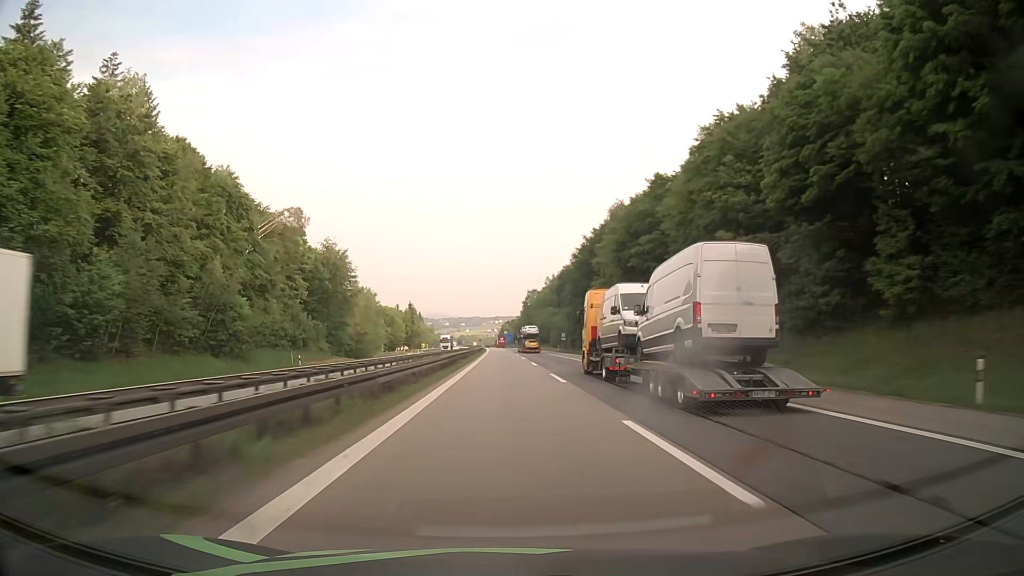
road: motorway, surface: asphalt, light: Day
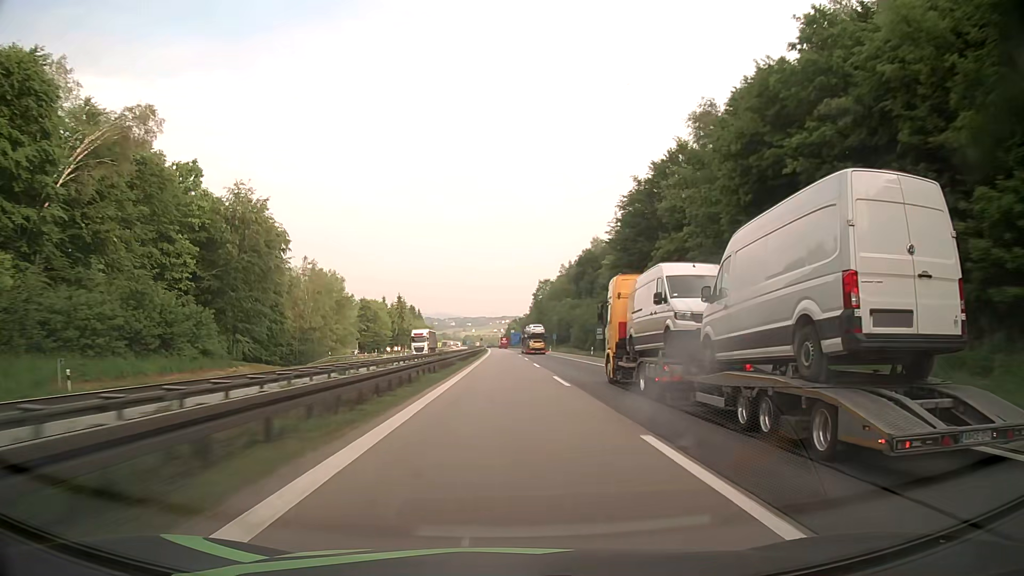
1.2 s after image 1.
(-0.2, +37.8) m; -1°
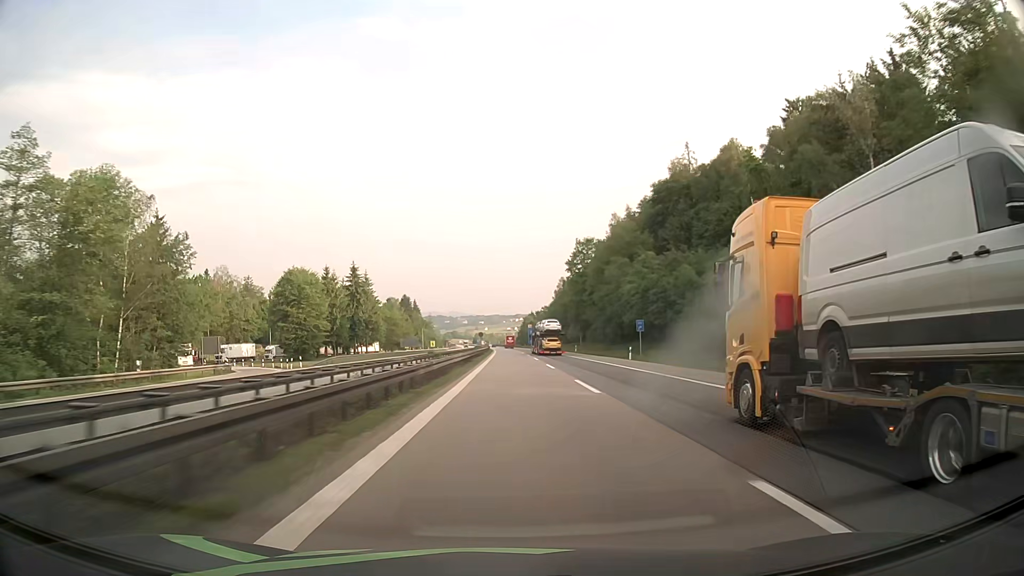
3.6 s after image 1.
(-0.7, +75.4) m; -1°
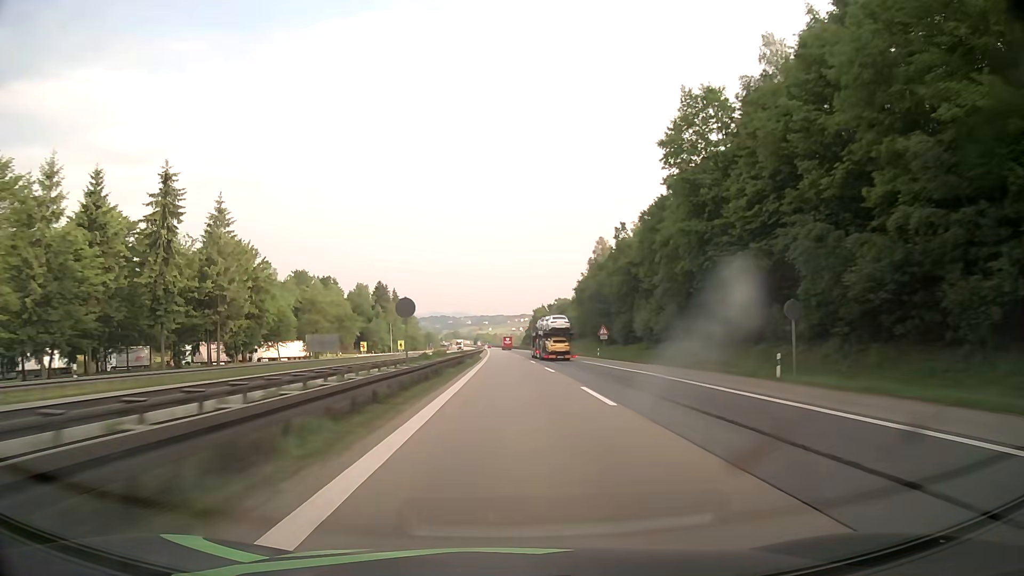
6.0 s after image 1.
(-0.2, +75.0) m; 0°
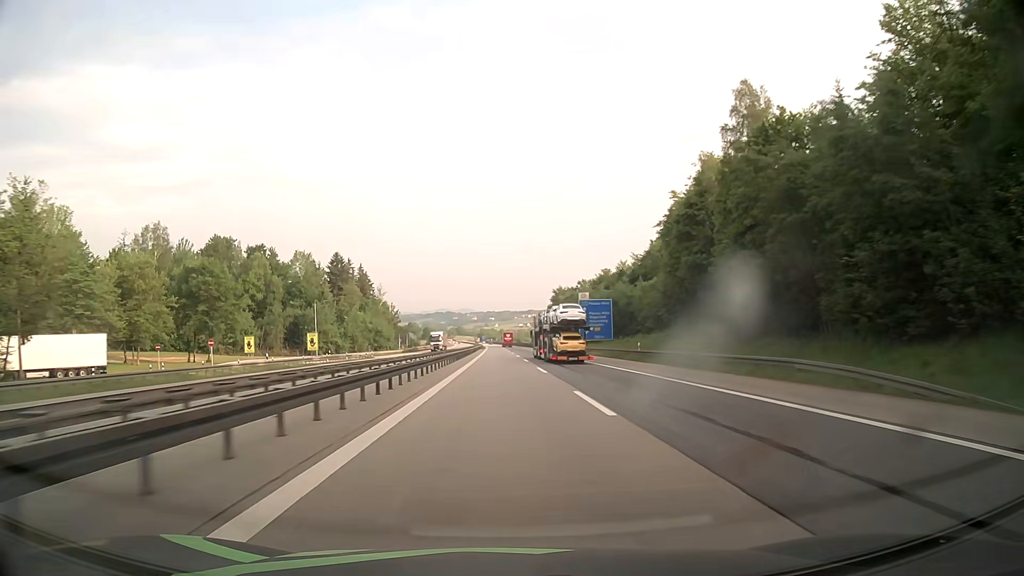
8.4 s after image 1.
(-0.5, +73.9) m; -1°
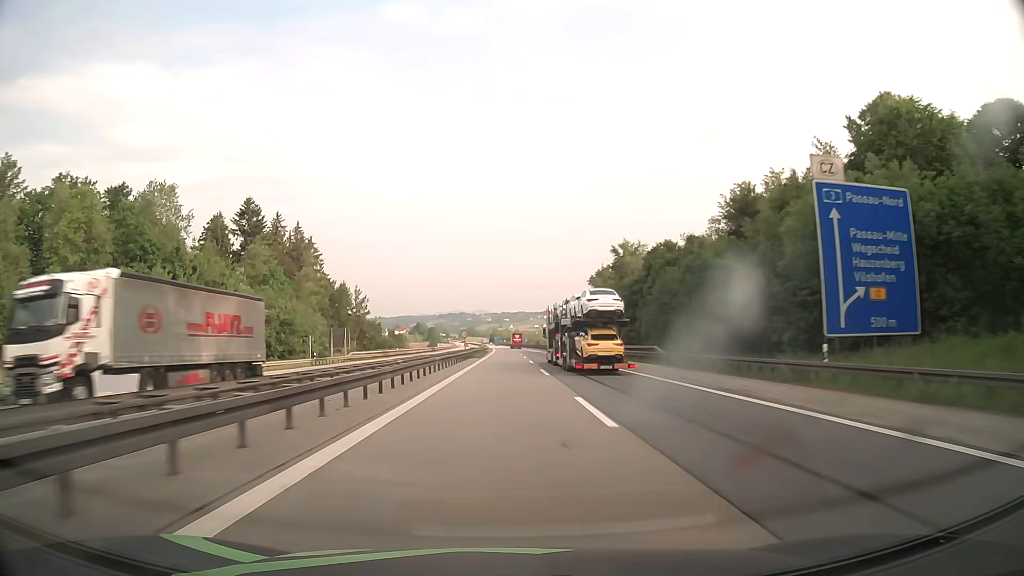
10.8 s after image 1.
(-0.6, +73.4) m; -1°
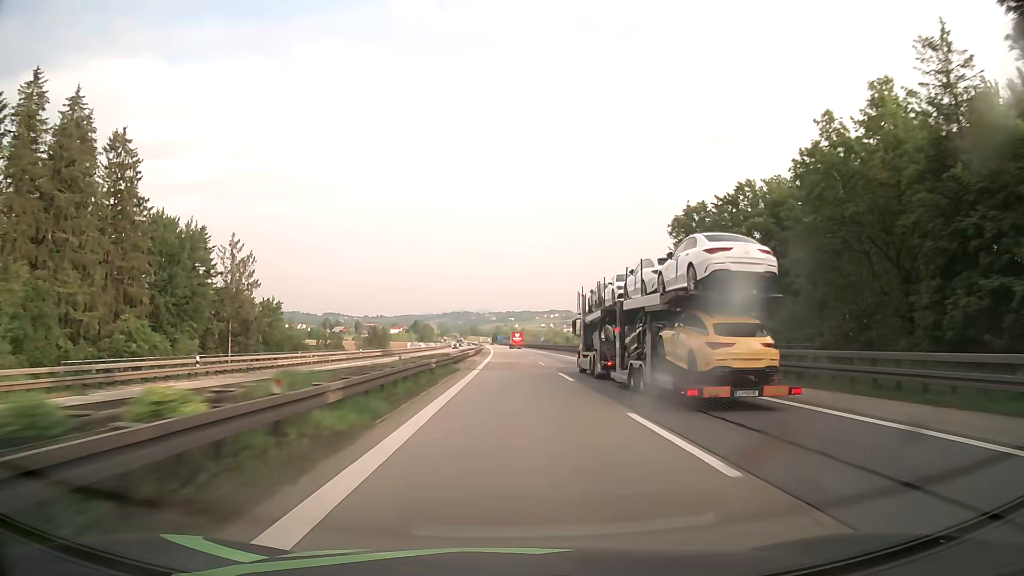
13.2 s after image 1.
(-0.5, +76.1) m; 0°
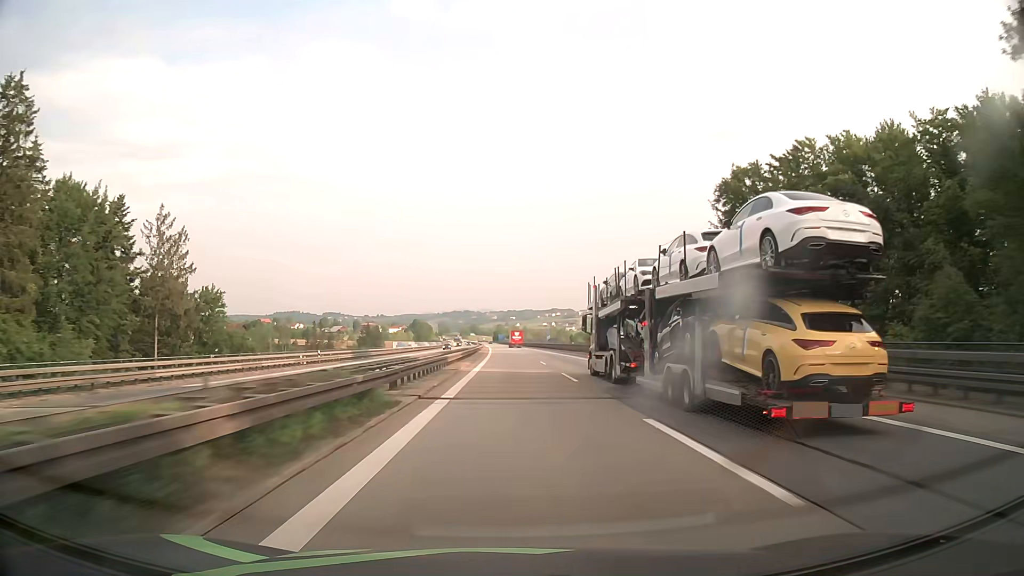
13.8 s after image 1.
(0.0, +19.3) m; 0°
(0, +10) (0, +20) (0, +30) (0, +40) (0, +50) (0, +60) (-1, +70) (-1, +80) (-1, +90) (-1, +100) m
